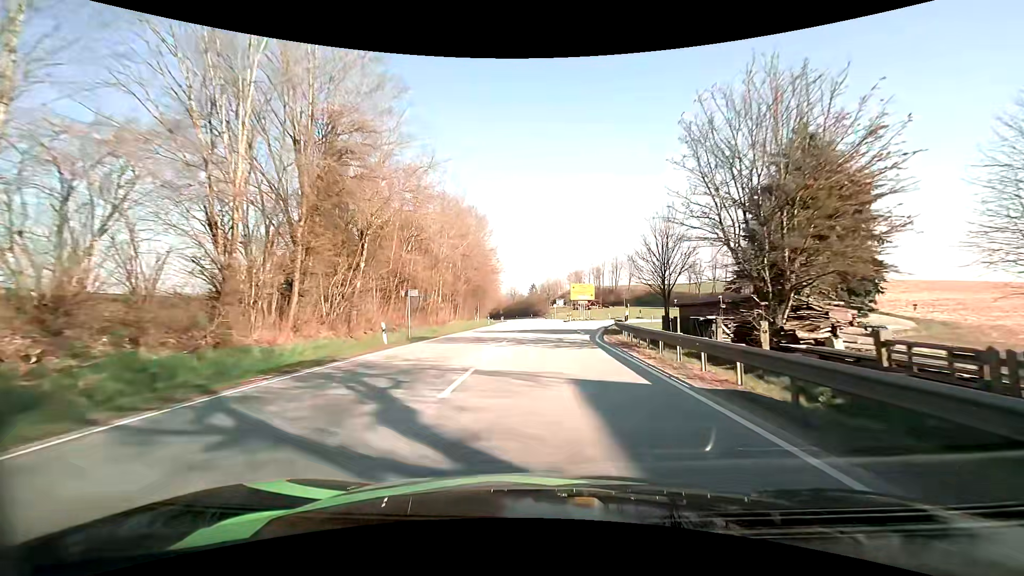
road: primary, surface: asphalt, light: Day
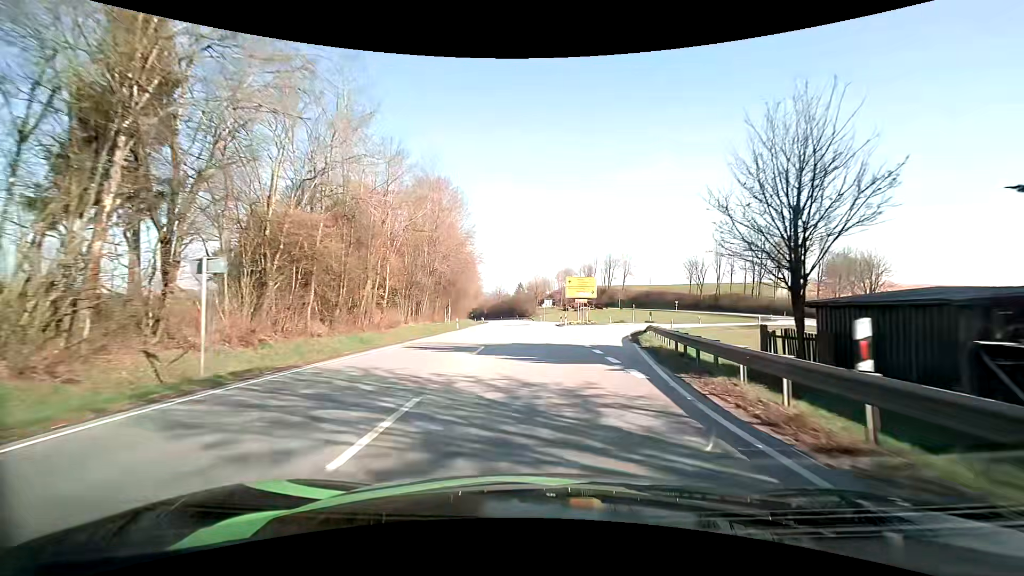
(+0.1, +15.7) m; +1°
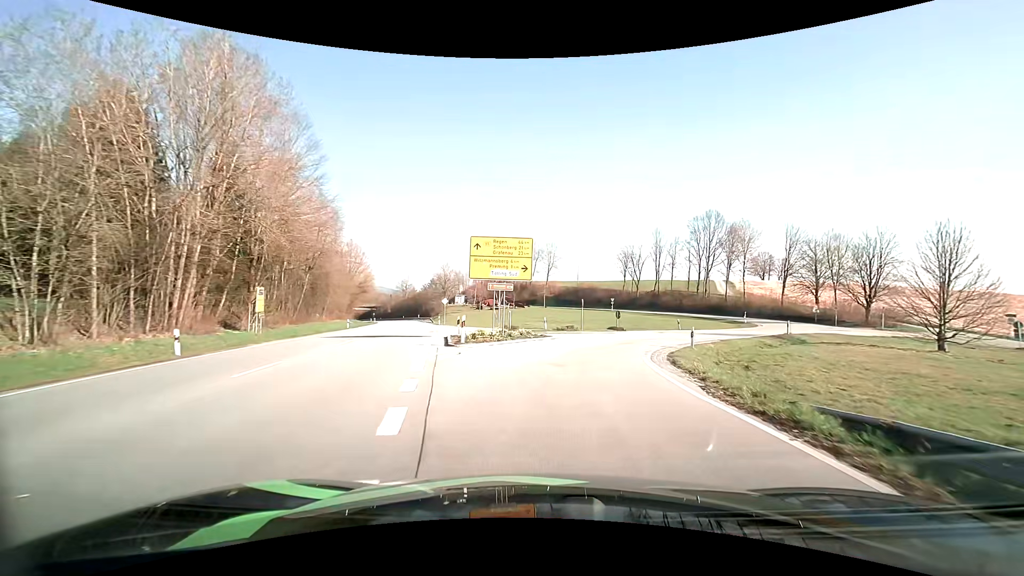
(+2.1, +28.3) m; +10°
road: tertiary
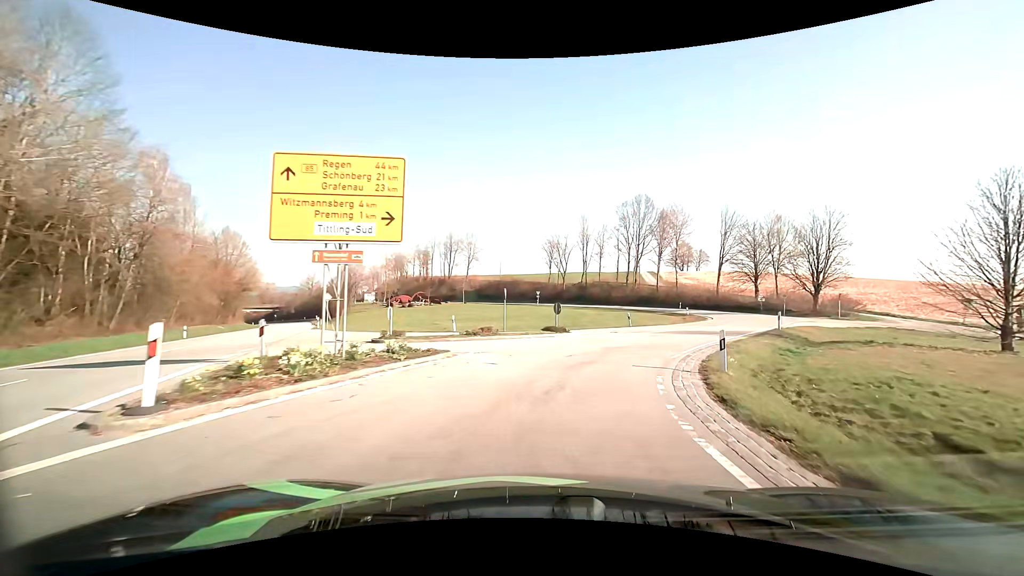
(+0.9, +12.5) m; +9°
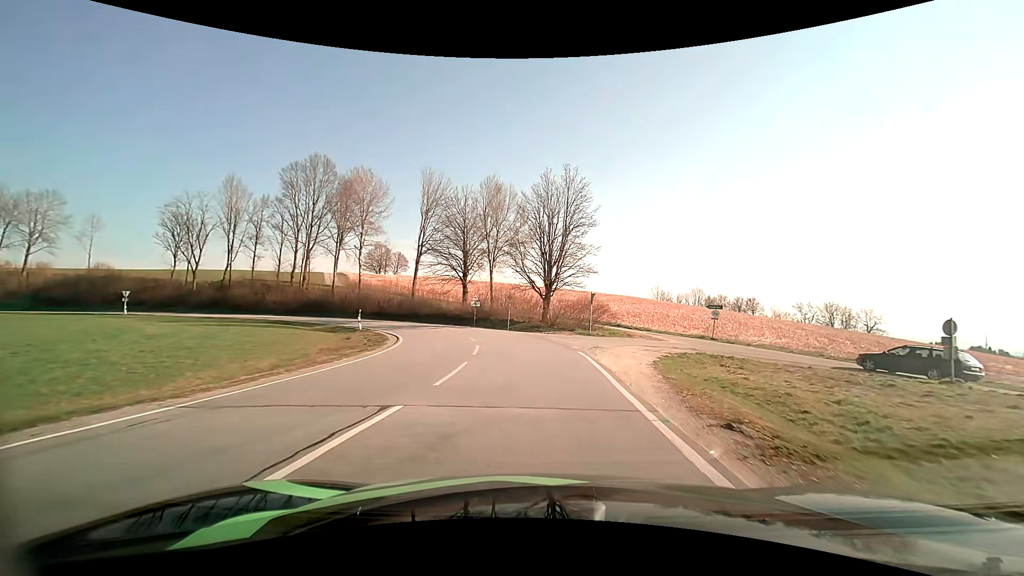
(+9.1, +28.7) m; +33°
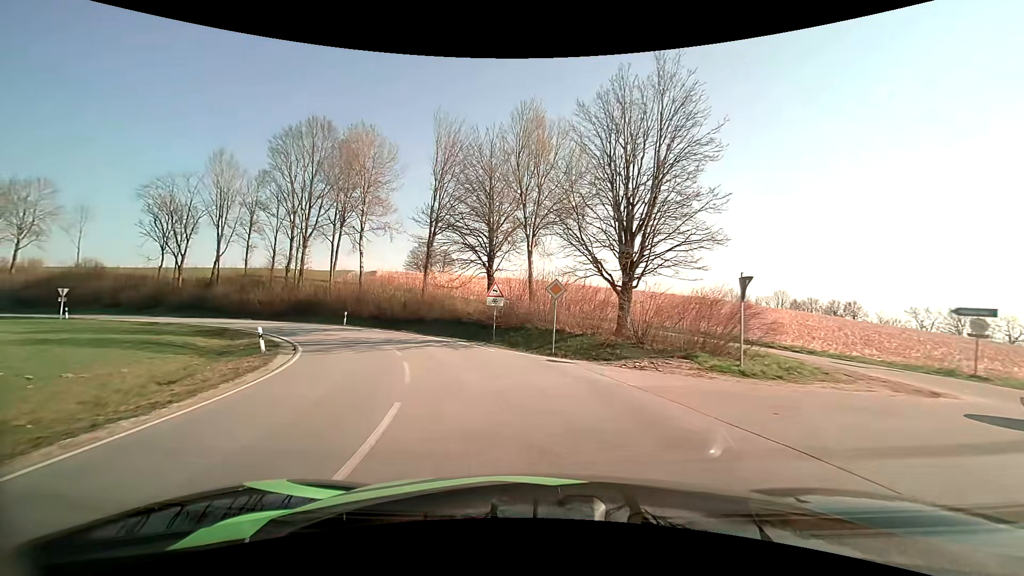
(-0.2, +18.0) m; -5°
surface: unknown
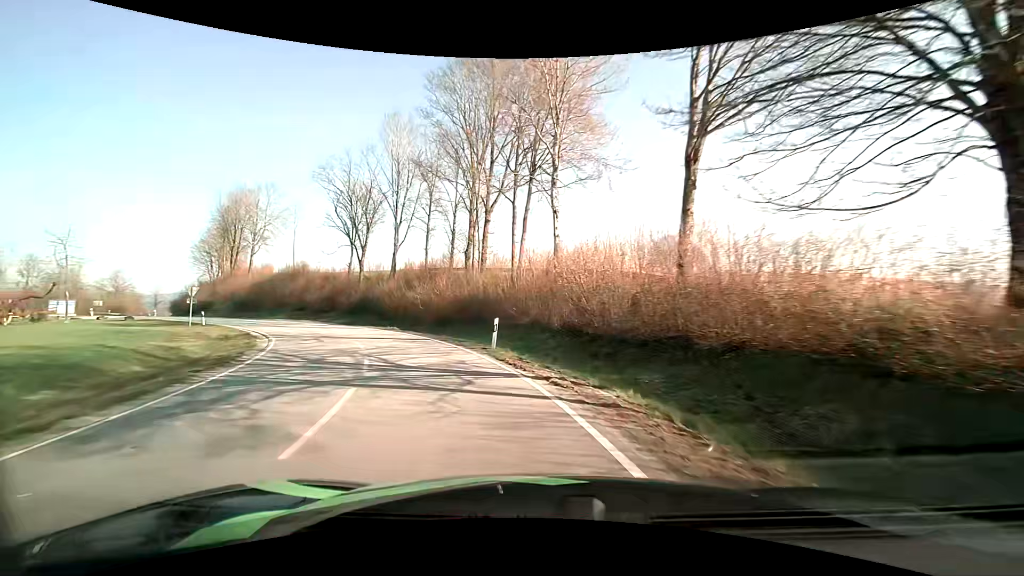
(-5.1, +23.8) m; -27°
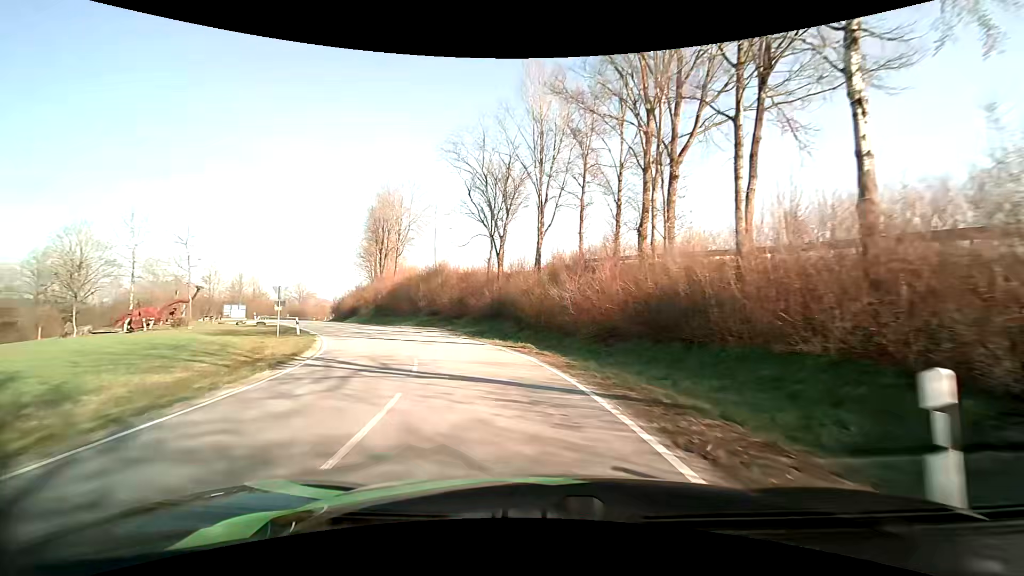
(-2.2, +12.9) m; -18°
(-1, +10) (-3, +20) (-7, +29) (-12, +37) (-18, +46) (-23, +54) (-29, +63) (-34, +71) (-39, +80) (-44, +88) m
